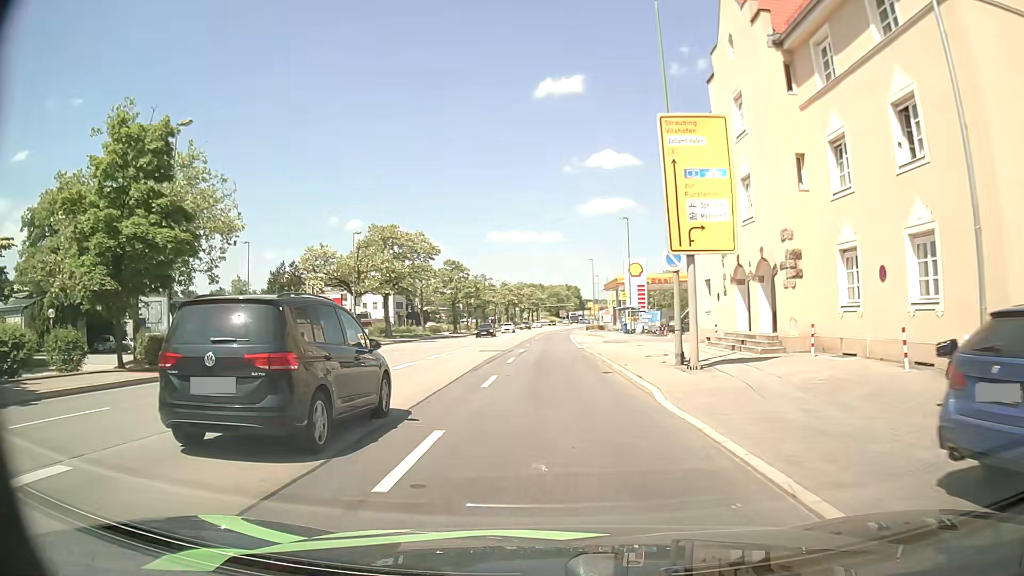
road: primary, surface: asphalt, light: Day
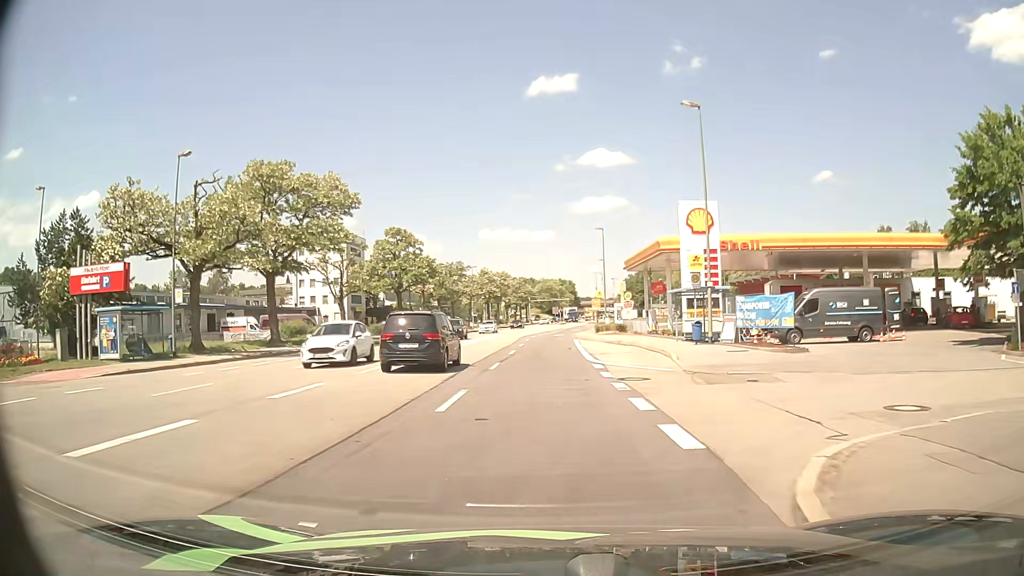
(+0.2, +31.0) m; +1°
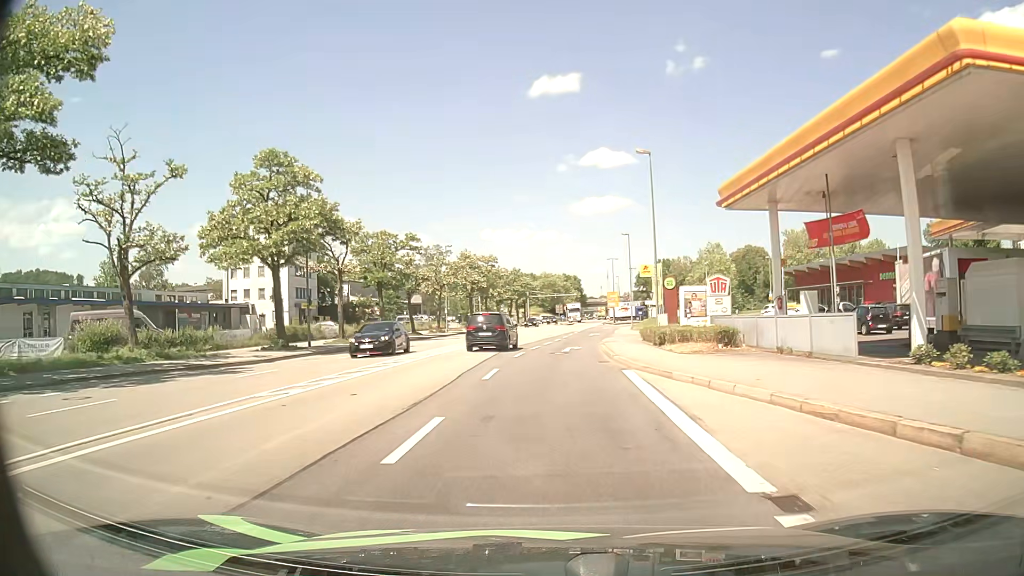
(0.0, +30.8) m; 0°
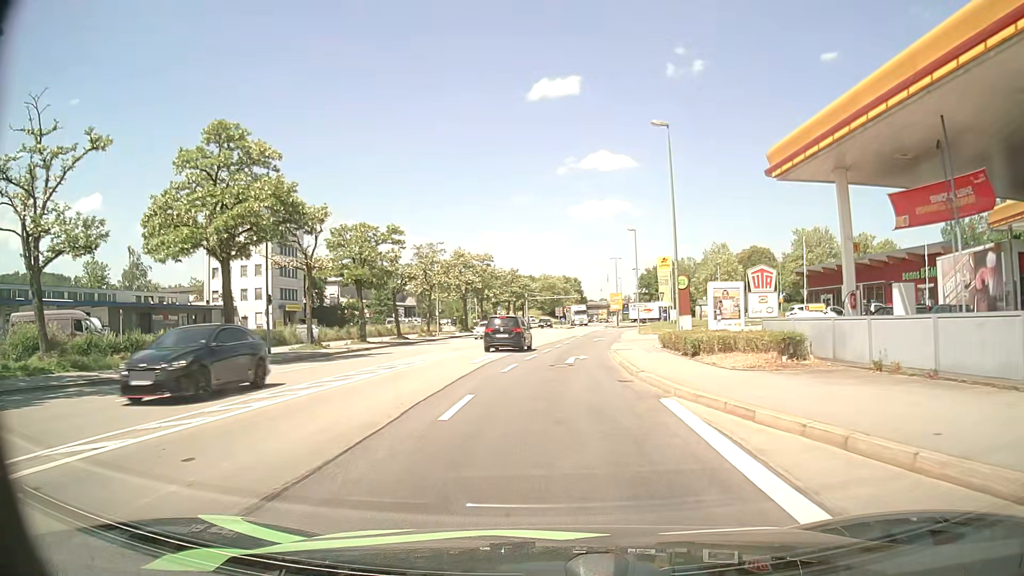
(0.0, +6.0) m; 0°
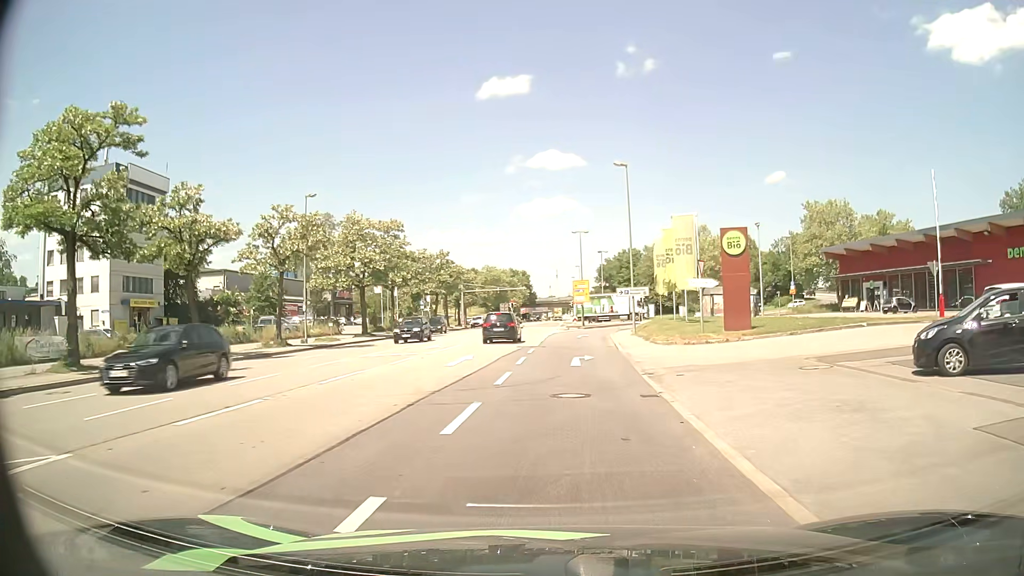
(+0.8, +28.1) m; +4°
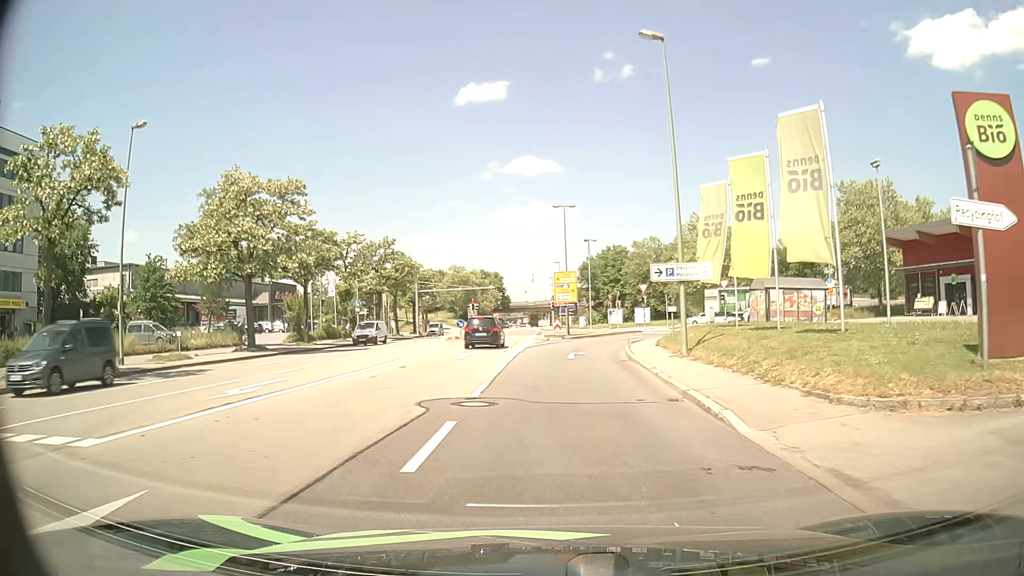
(+0.3, +19.6) m; +2°
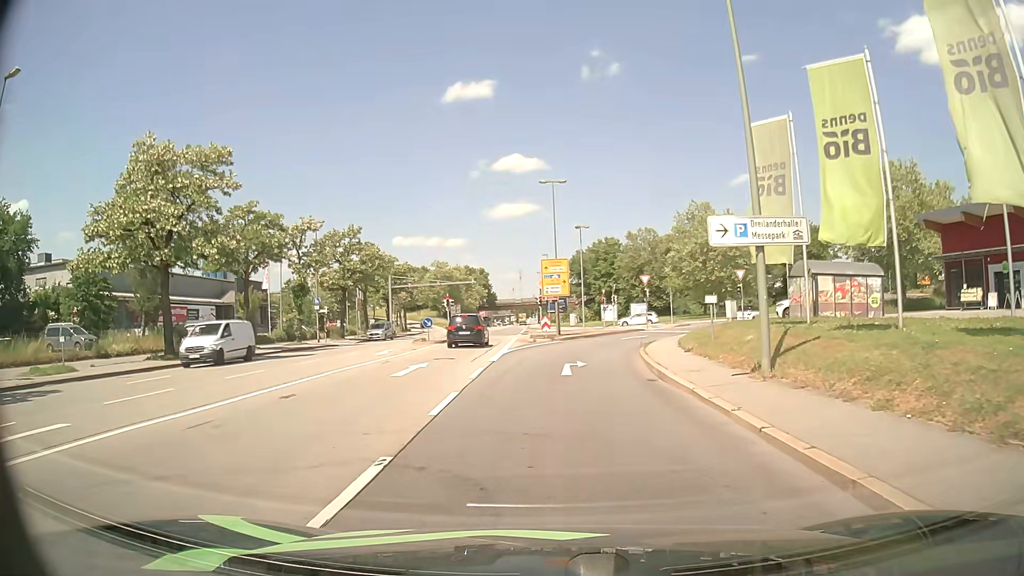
(+0.1, +8.5) m; +1°
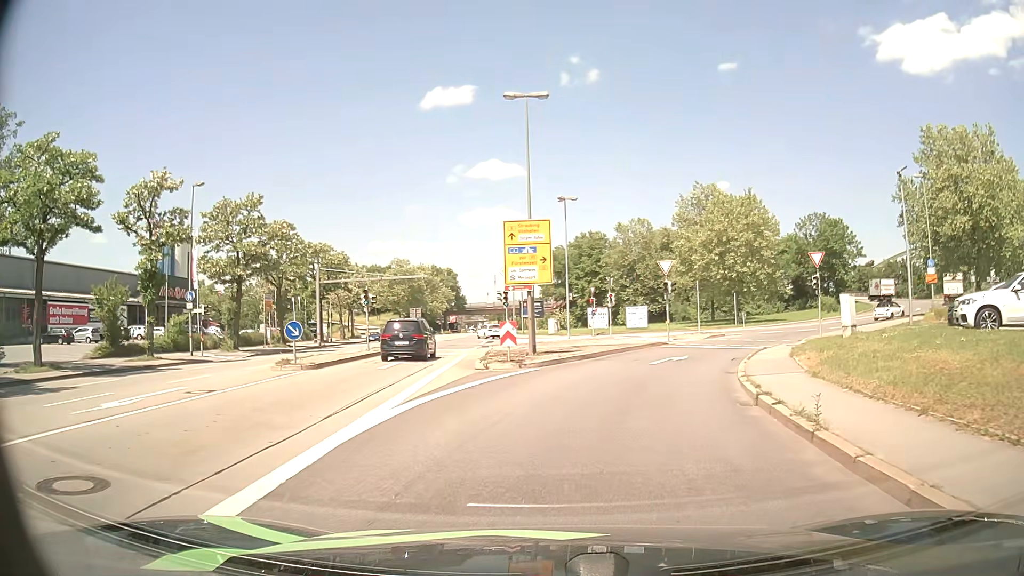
(+0.2, +18.3) m; +2°
(+1, +10) (+3, +20) (+7, +29) (+13, +37) (+19, +44) (+27, +51) (+34, +58) (+41, +65) (+47, +73) (+52, +82) m
